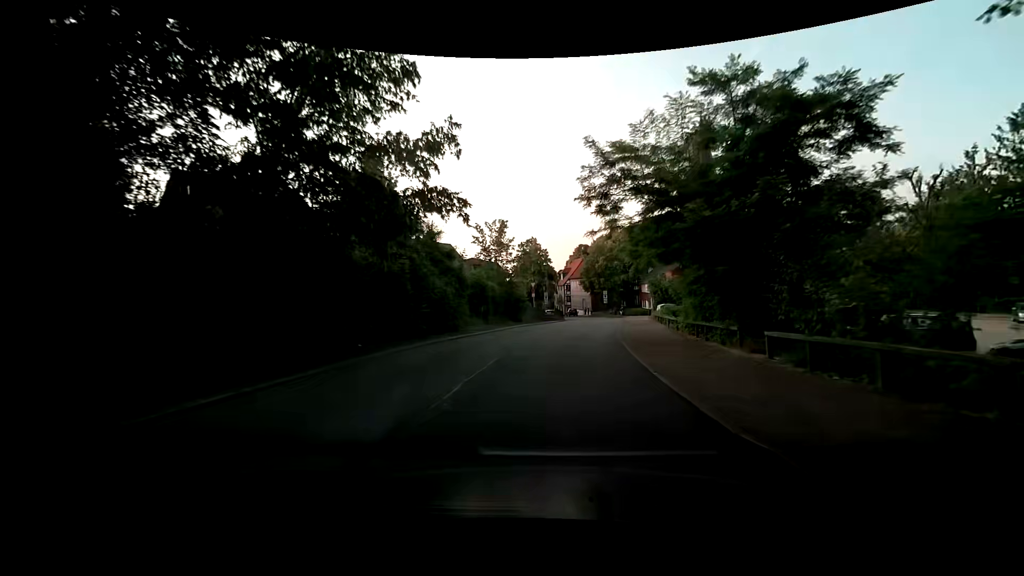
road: unclassified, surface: asphalt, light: Day
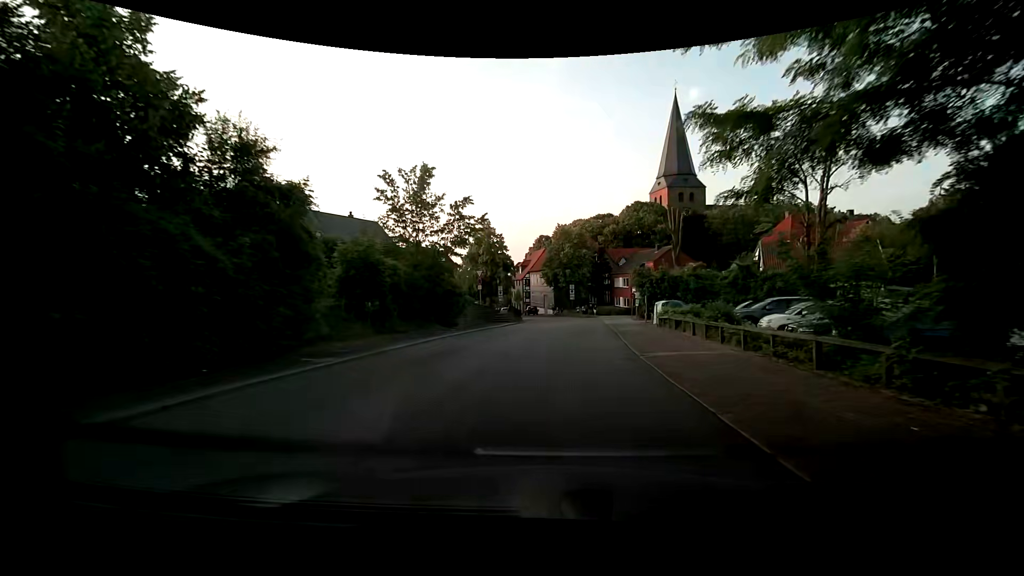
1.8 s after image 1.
(+0.5, +16.2) m; +3°
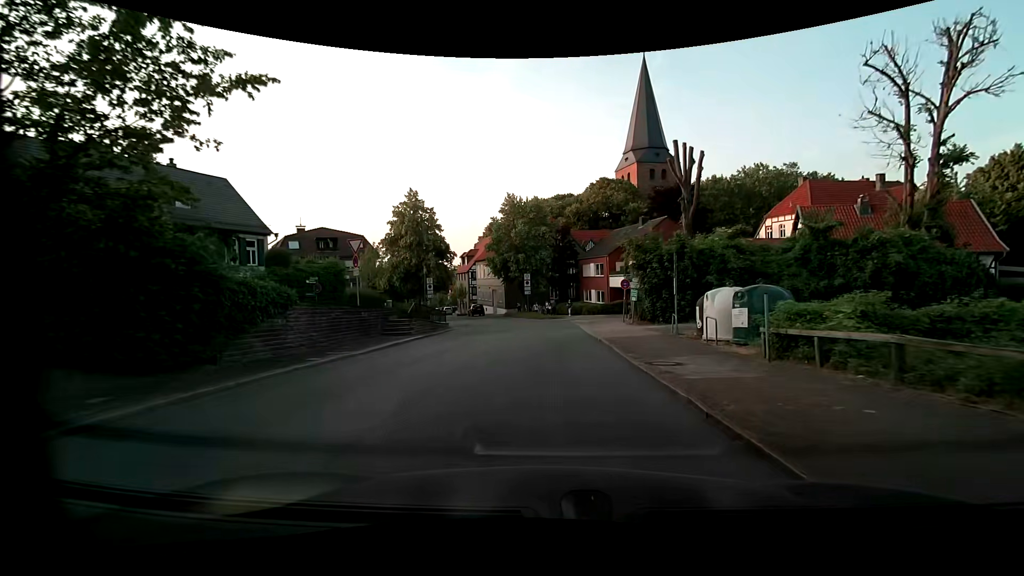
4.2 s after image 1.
(+1.4, +19.2) m; +6°
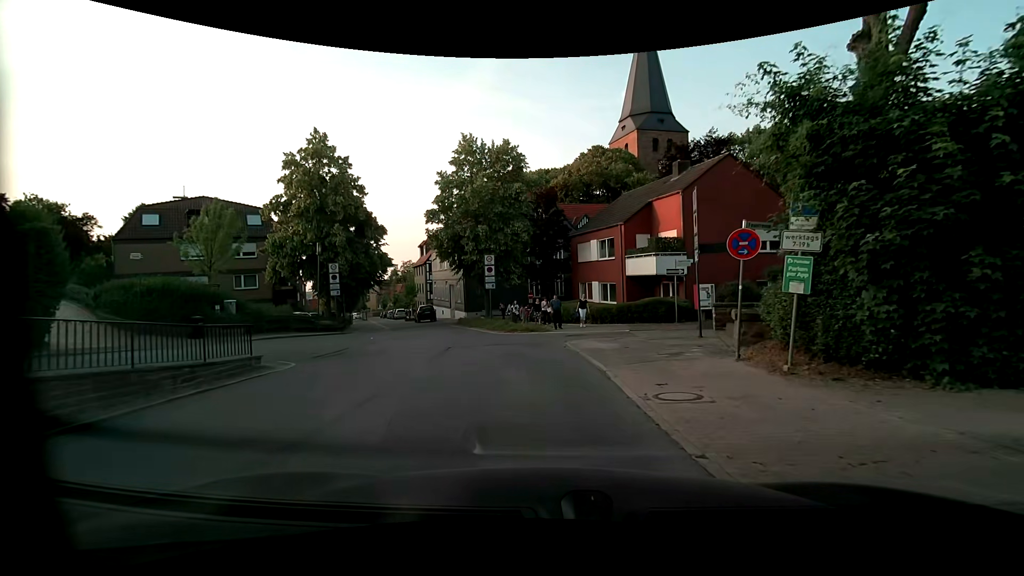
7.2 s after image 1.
(+0.5, +19.7) m; +2°
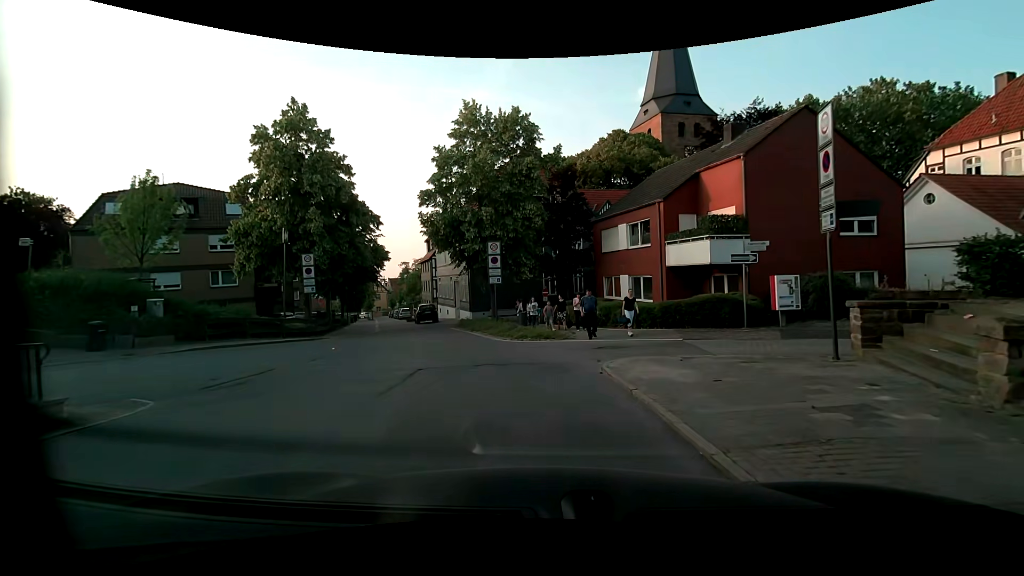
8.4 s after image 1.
(-0.1, +5.8) m; -2°
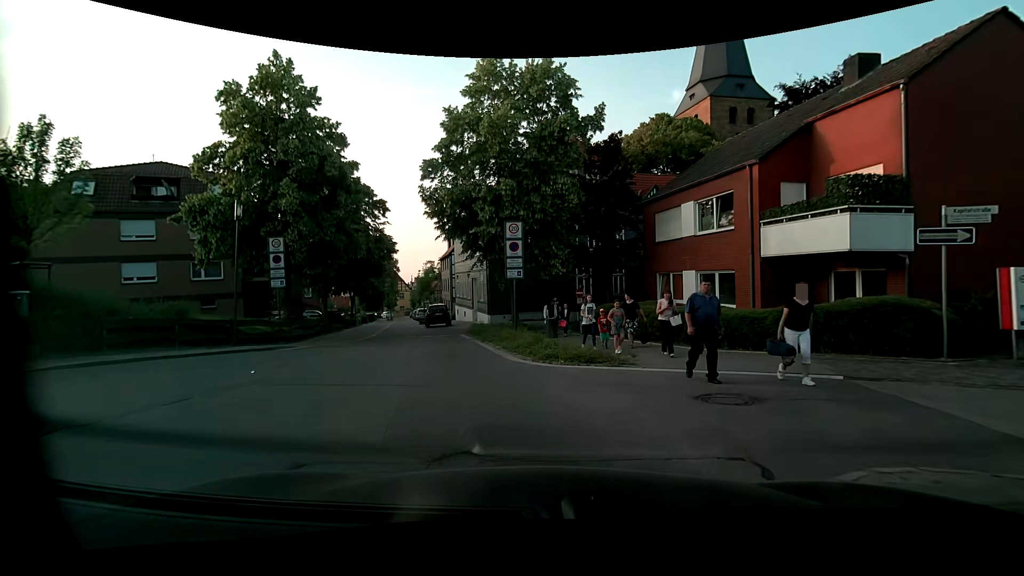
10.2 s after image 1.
(-0.2, +6.5) m; -4°
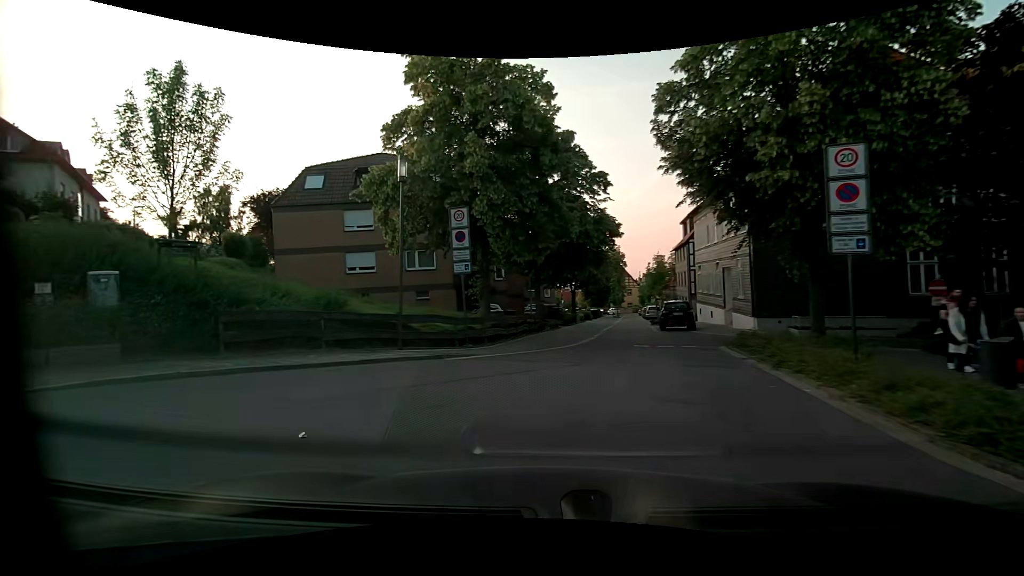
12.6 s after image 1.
(-1.1, +7.4) m; -22°
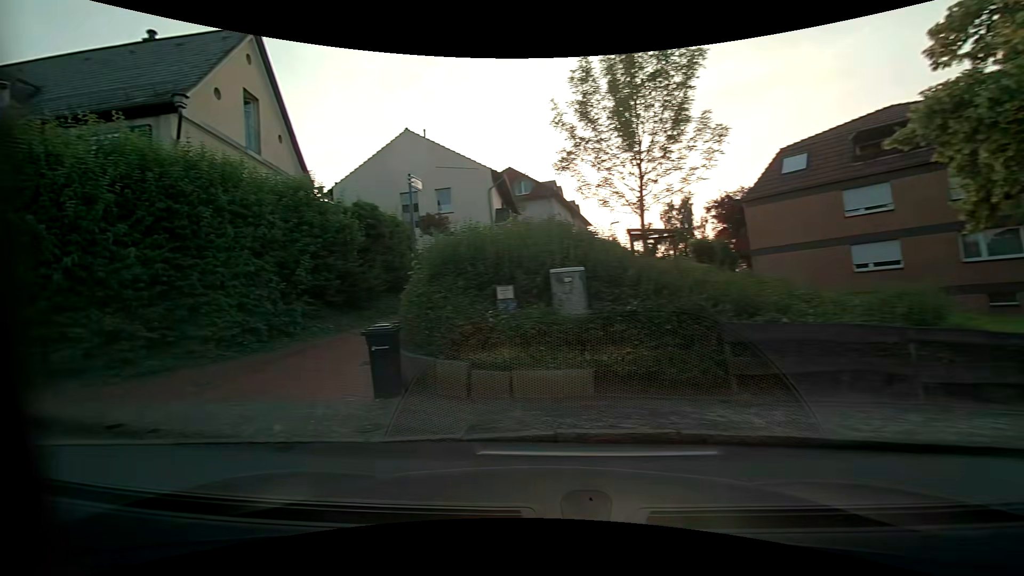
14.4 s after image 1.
(-2.0, +4.8) m; -51°
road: residential
